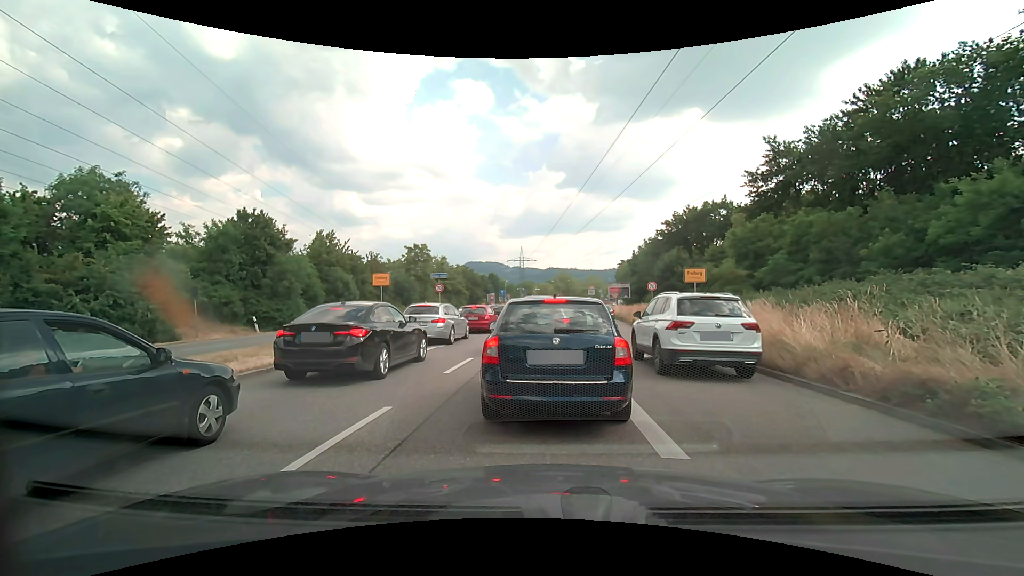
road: primary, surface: asphalt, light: Day
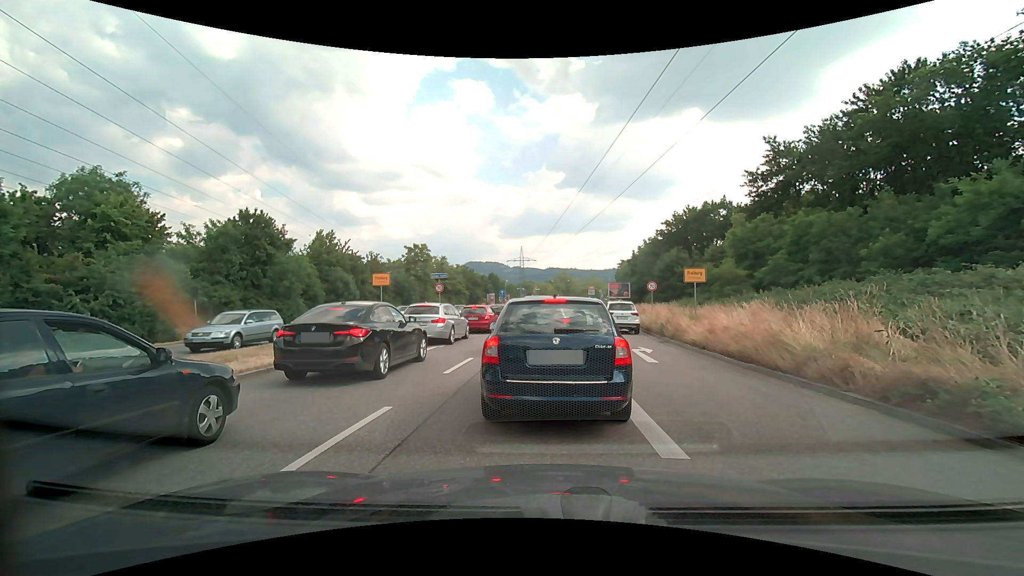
(0.0, 0.0) m; 0°
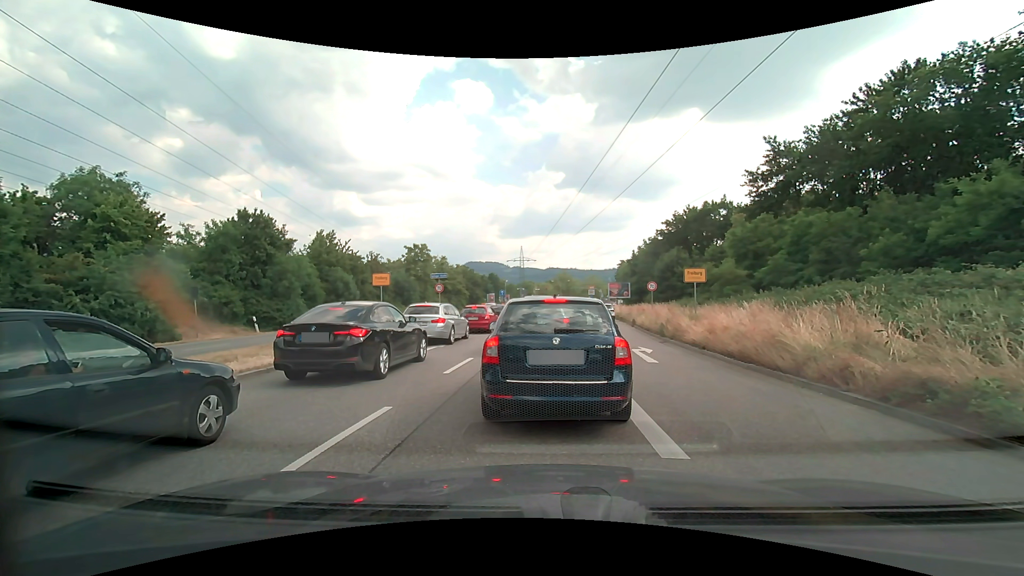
(0.0, 0.0) m; 0°
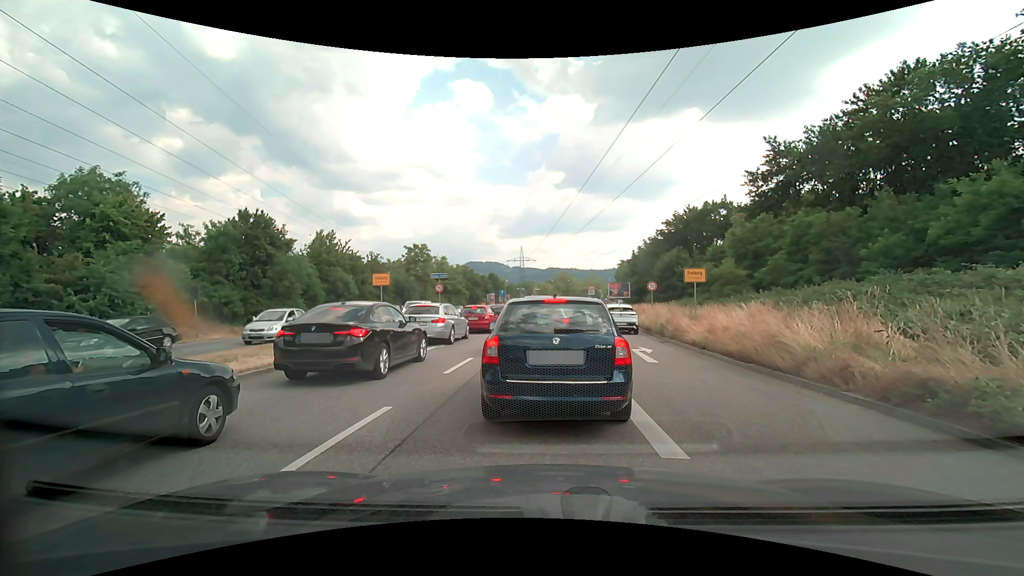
(0.0, 0.0) m; 0°
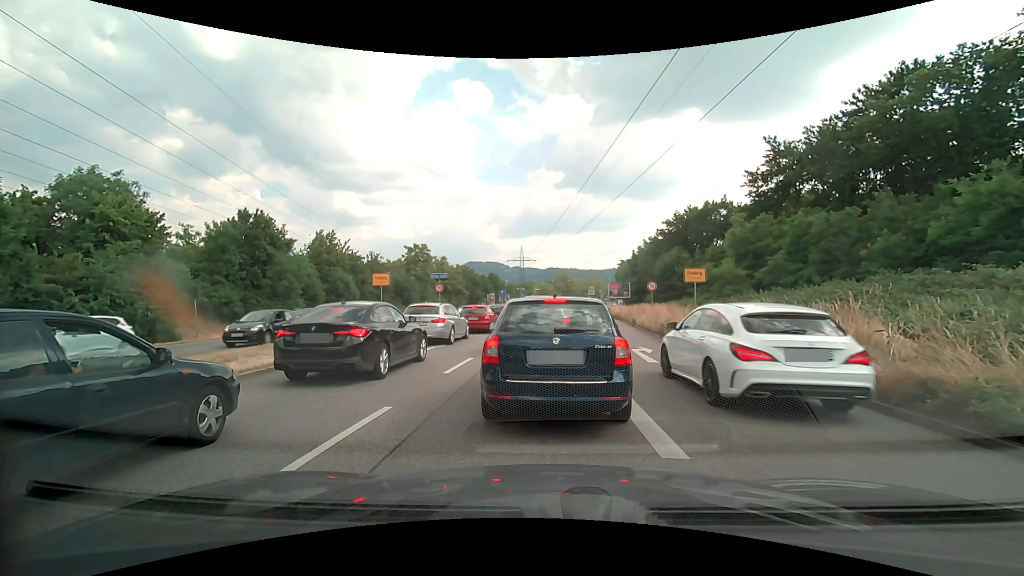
(0.0, 0.0) m; 0°
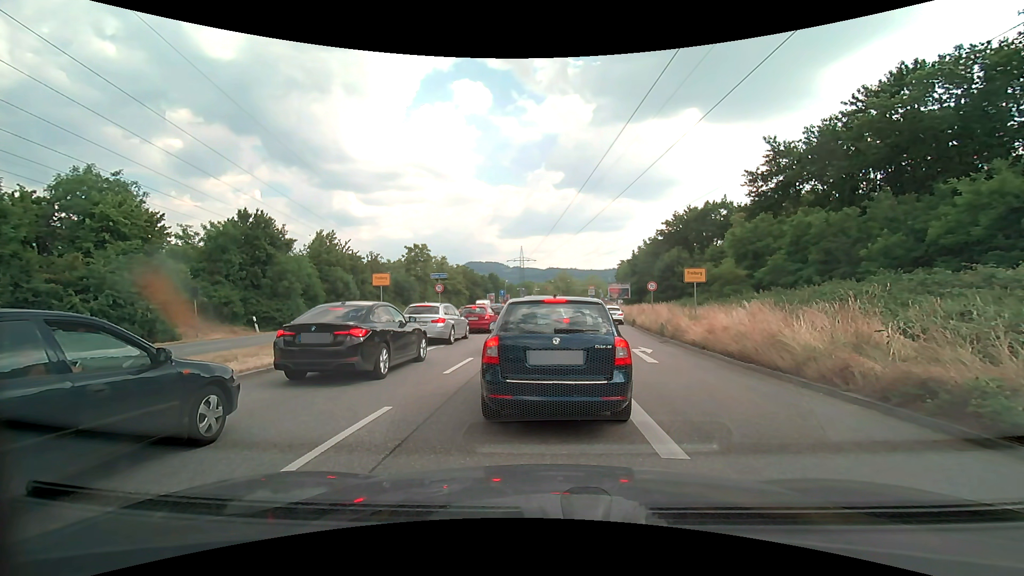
(0.0, 0.0) m; 0°
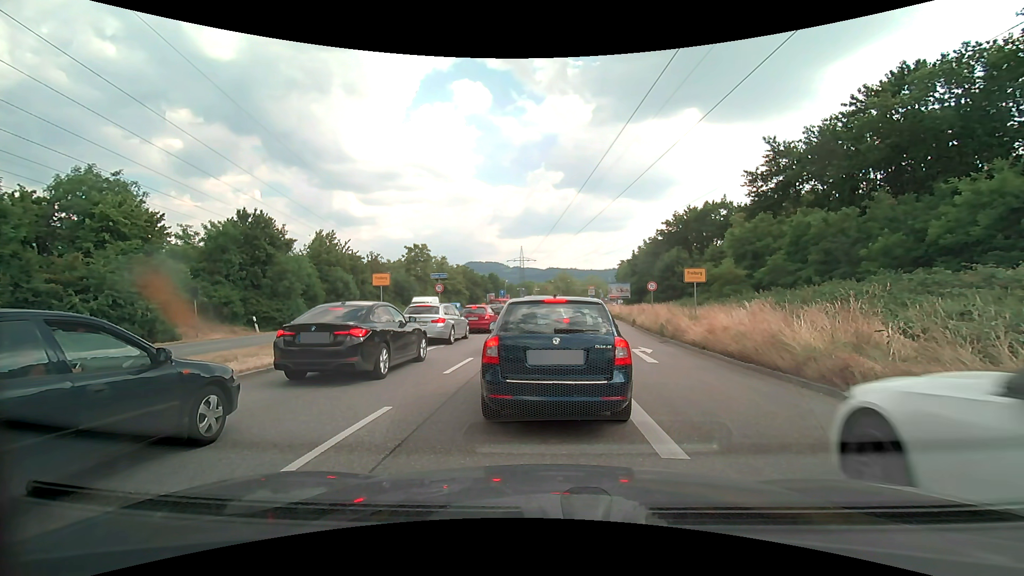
(0.0, 0.0) m; 0°
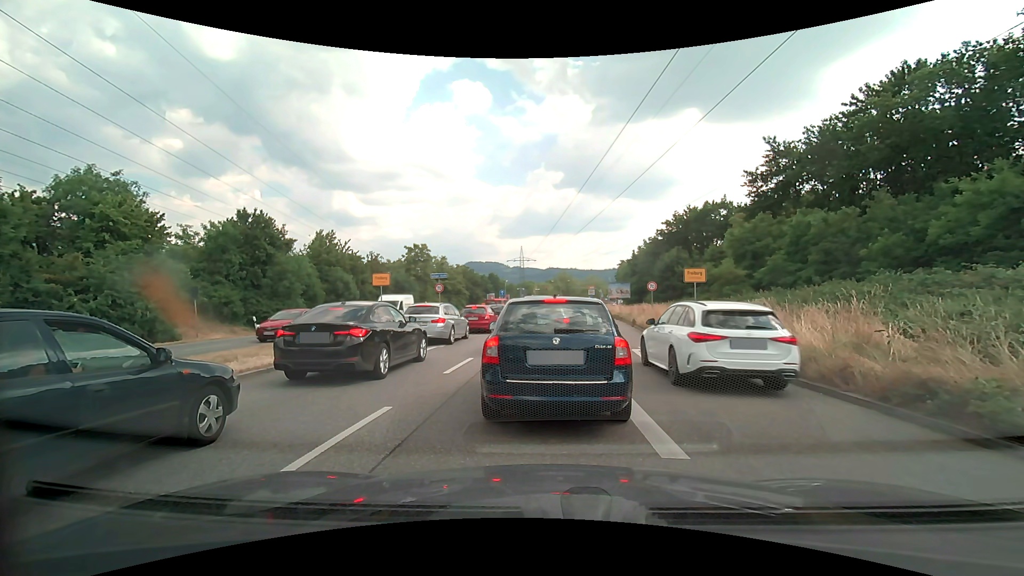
(0.0, 0.0) m; 0°
(0, +10) (0, +20) (+1, +30) (+2, +40) (+4, +50) (+5, +60) (+6, +70) (+6, +80) (+6, +90) (+7, +100) m
